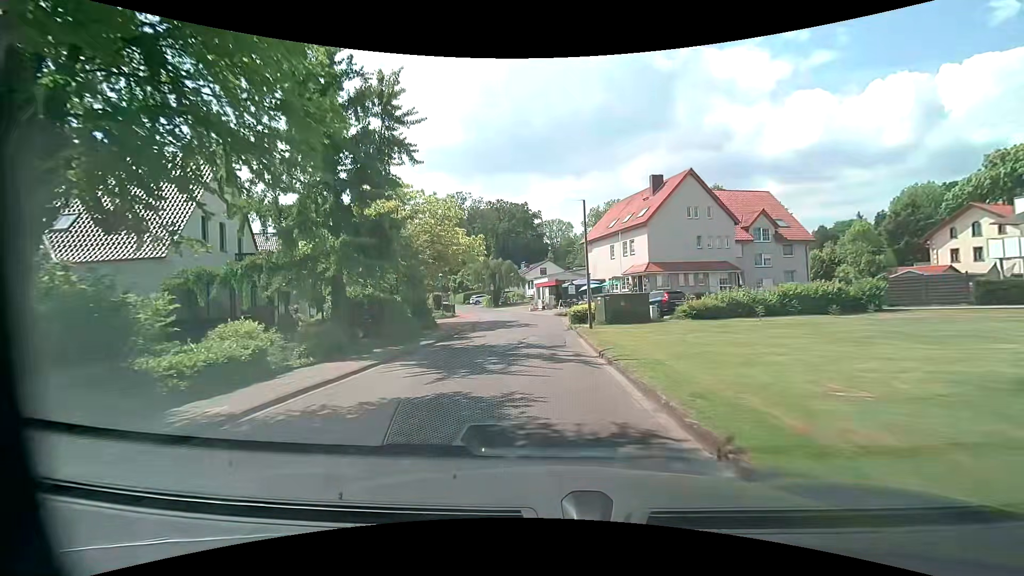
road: residential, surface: asphalt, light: Day
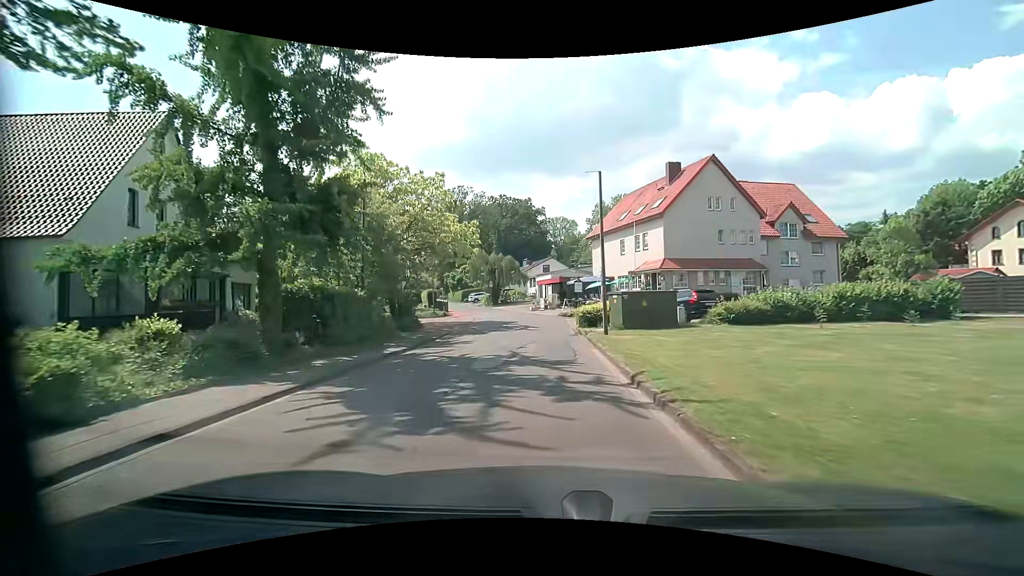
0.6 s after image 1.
(0.0, +4.7) m; 0°
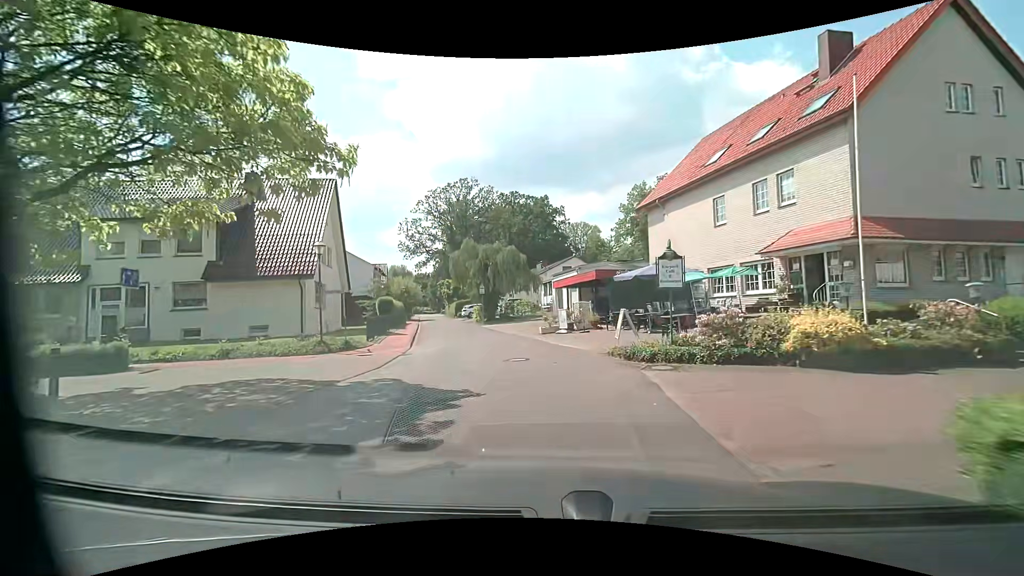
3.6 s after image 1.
(0.0, +23.1) m; 0°
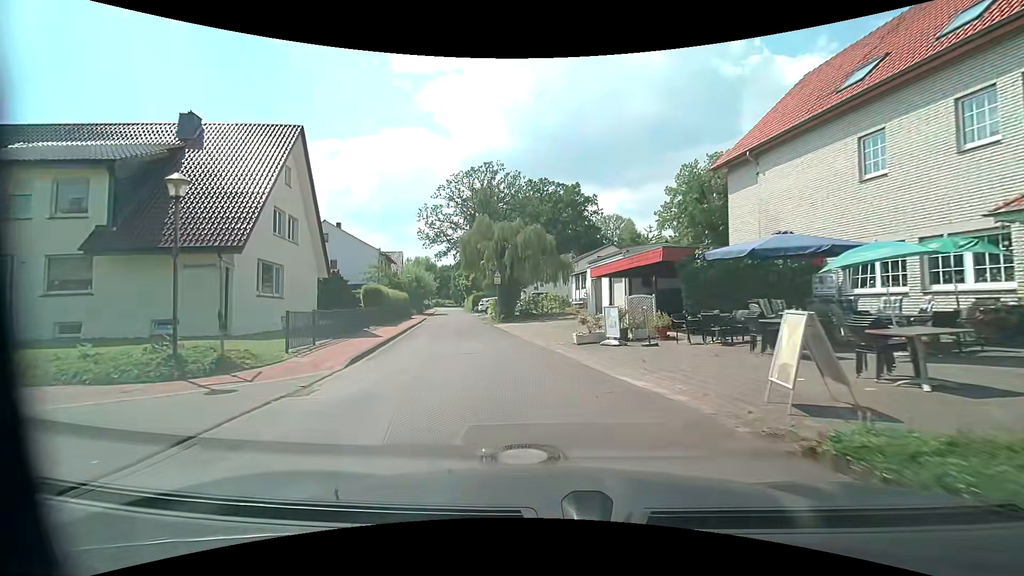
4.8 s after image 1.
(-0.5, +8.8) m; -5°
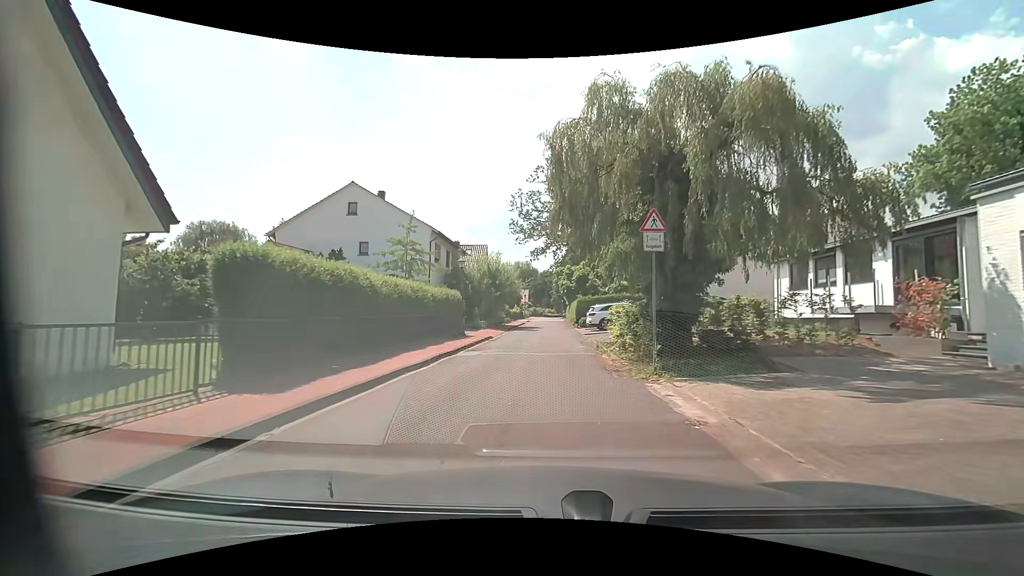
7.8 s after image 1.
(-2.8, +21.6) m; -12°
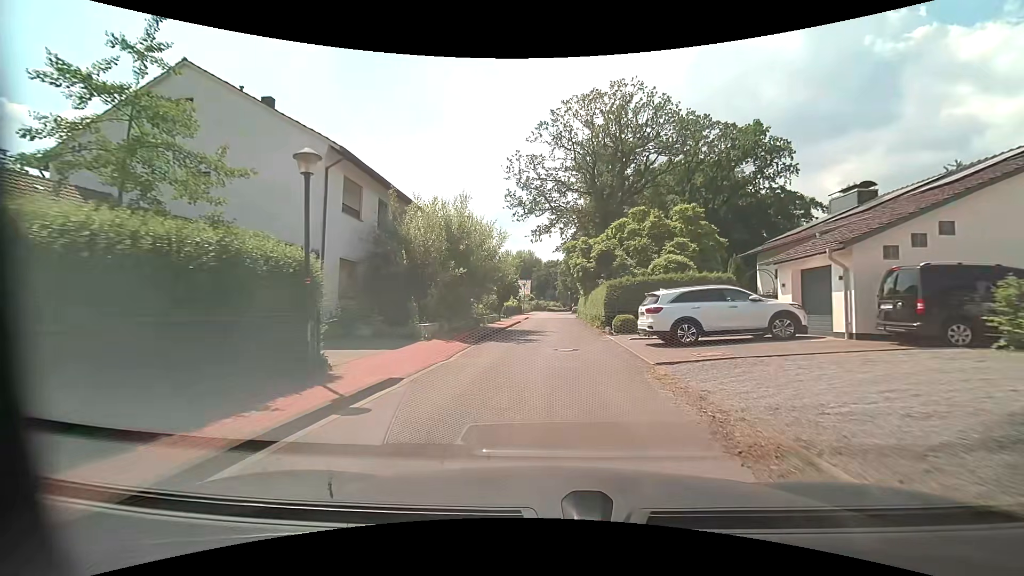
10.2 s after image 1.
(-0.1, +17.5) m; -1°
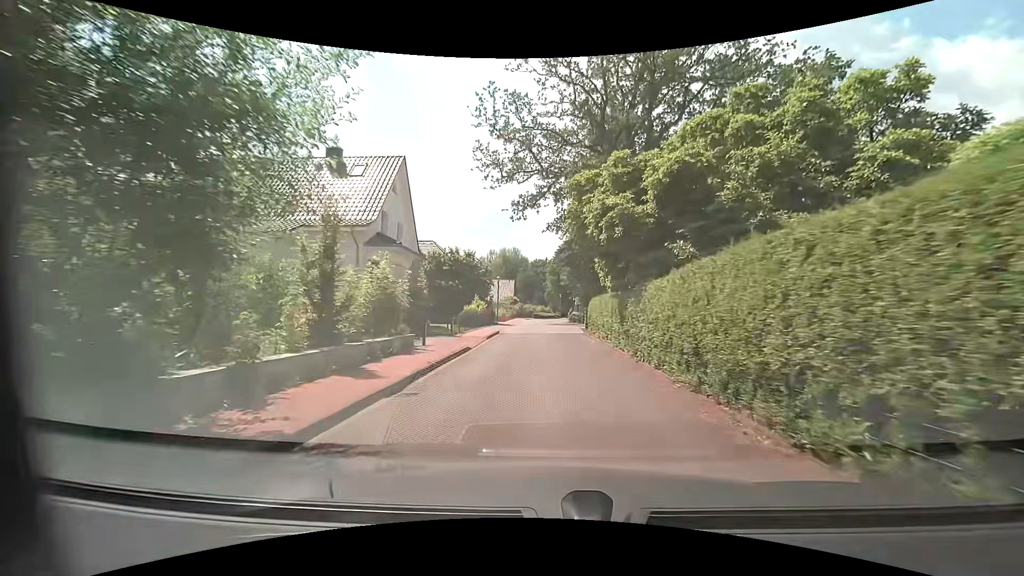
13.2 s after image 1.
(+0.2, +22.1) m; +1°
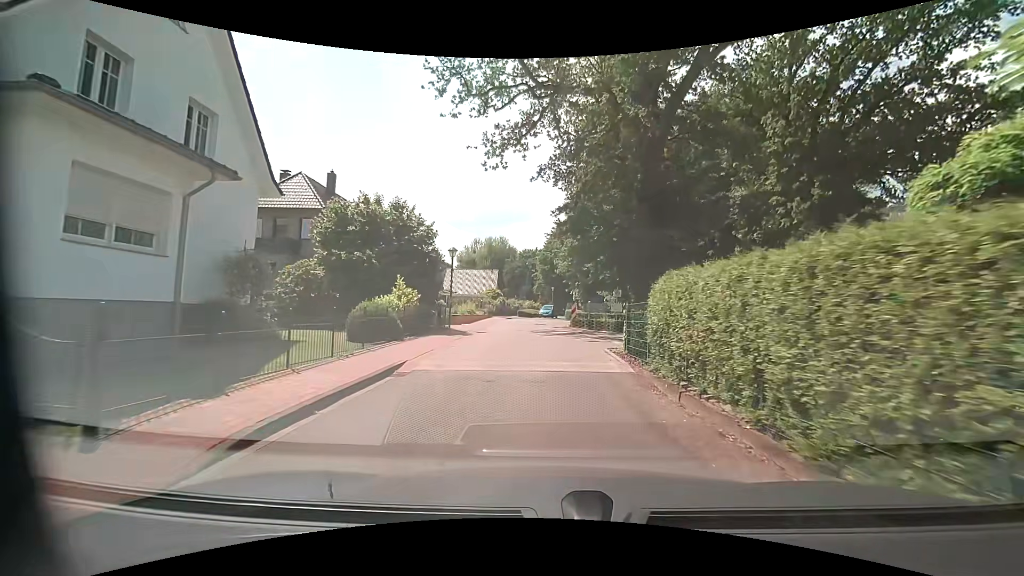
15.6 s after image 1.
(+0.2, +17.8) m; +2°
